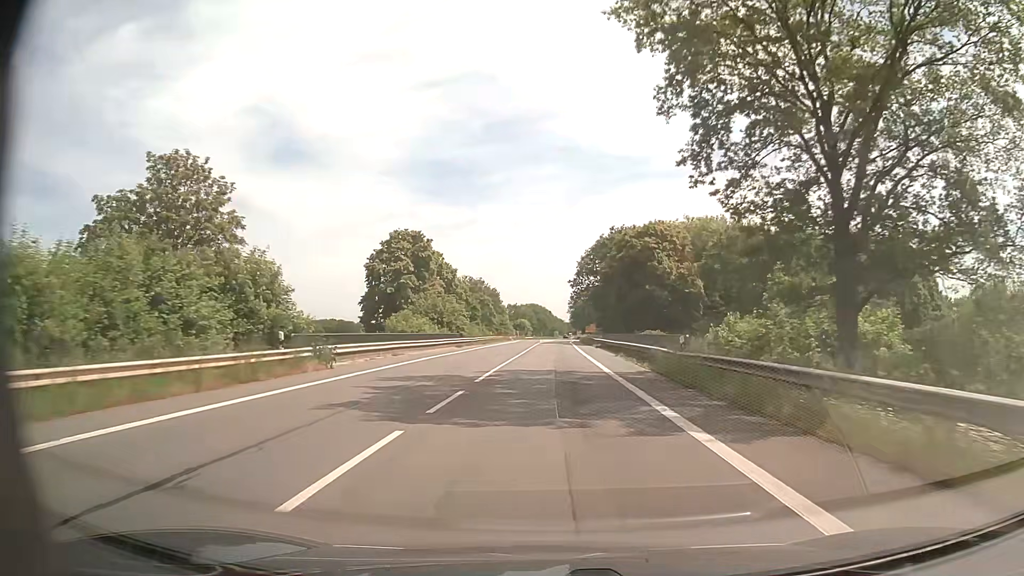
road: secondary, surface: asphalt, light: Day
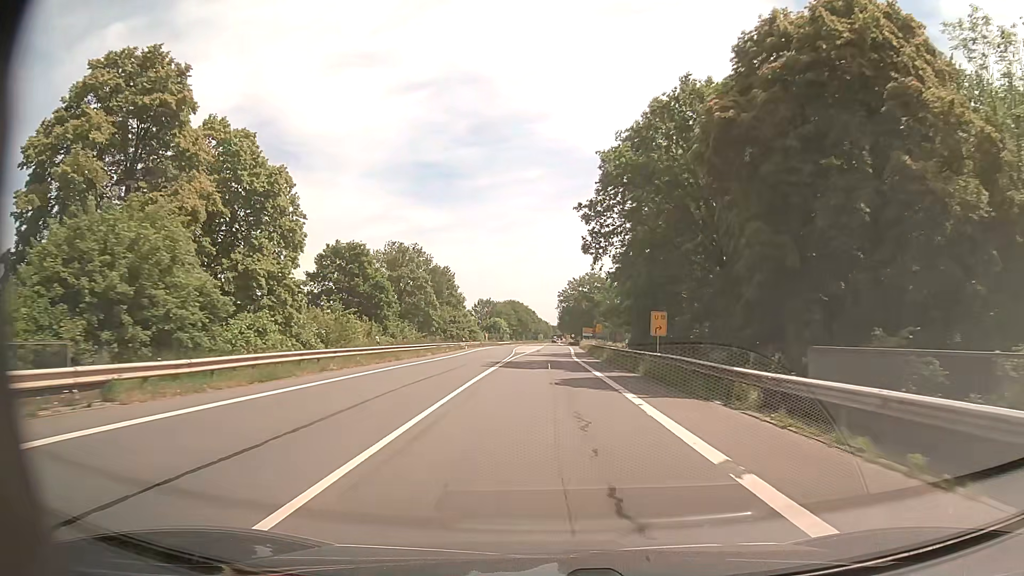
(+0.4, +54.2) m; +1°
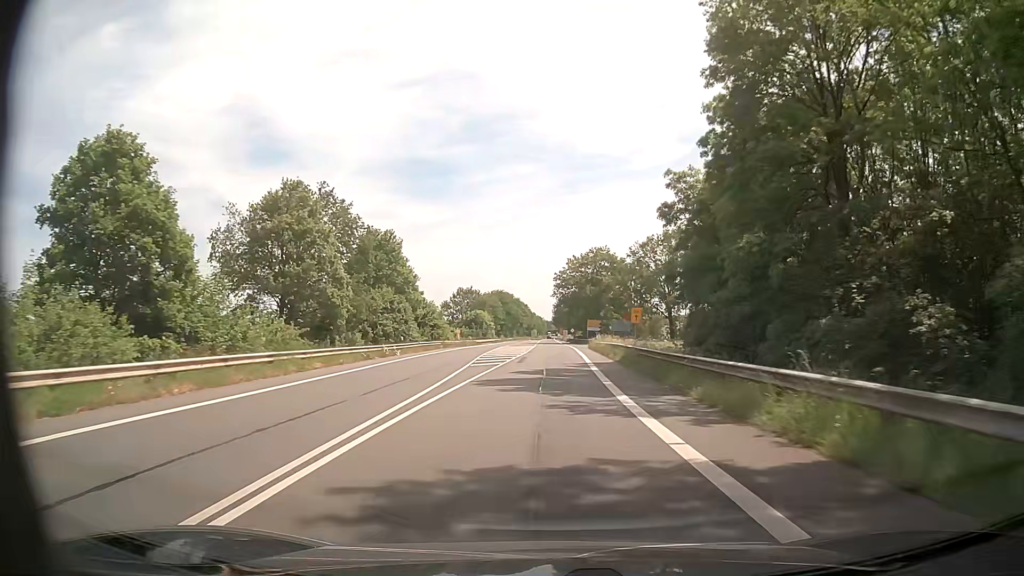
(+0.1, +32.6) m; +1°
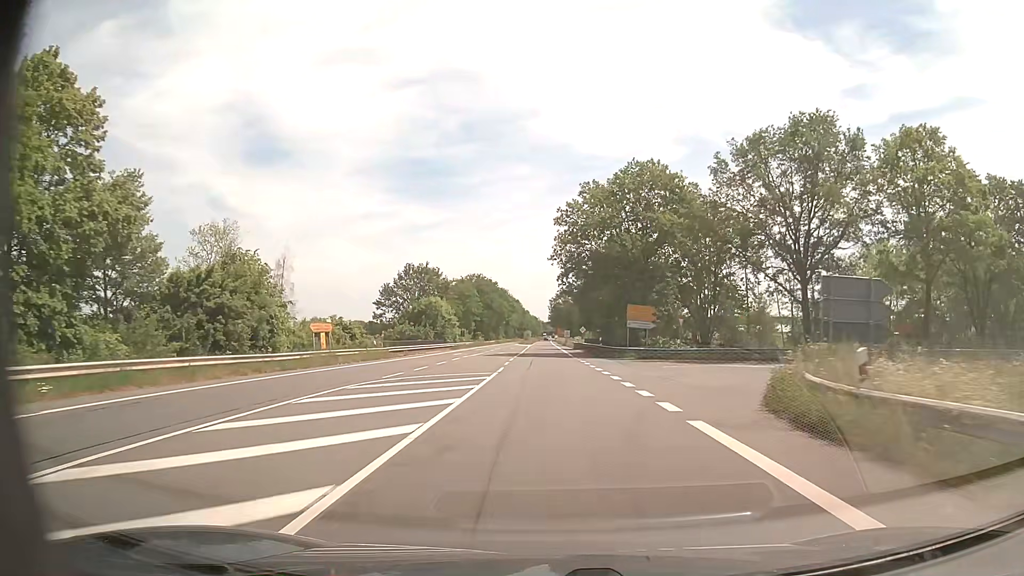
(+0.1, +54.8) m; 0°
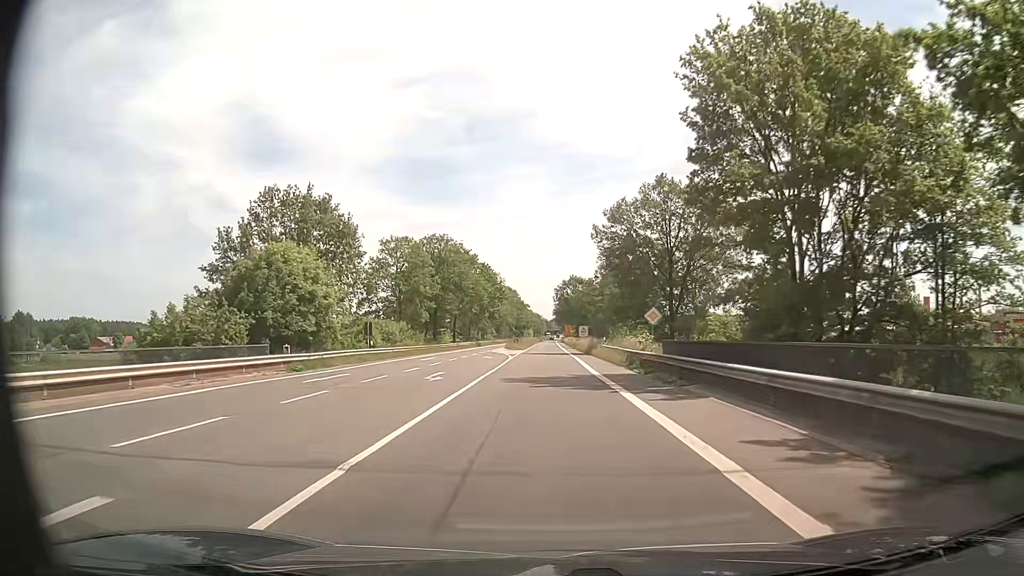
(-0.3, +54.9) m; -1°
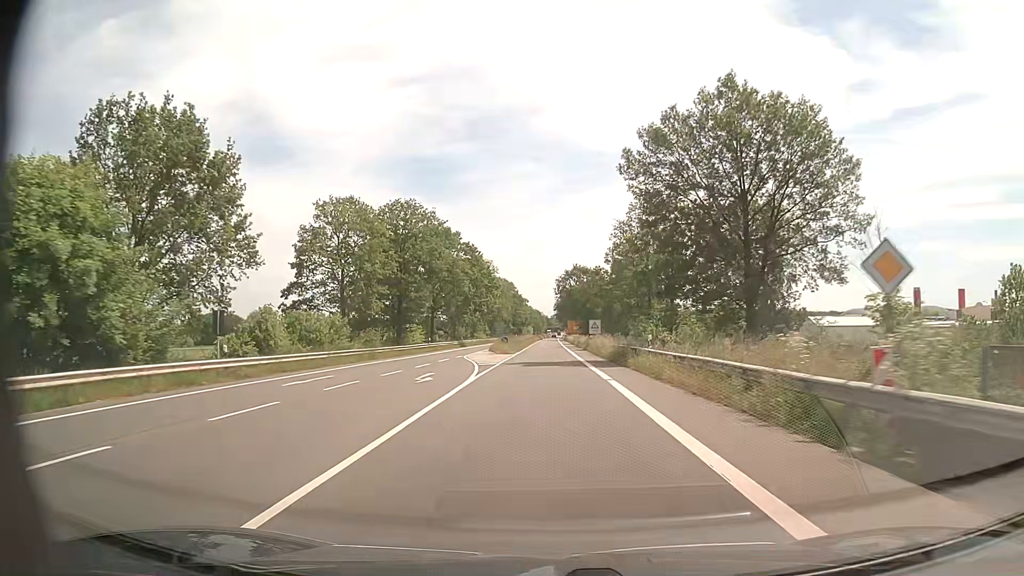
(+0.2, +21.9) m; +1°
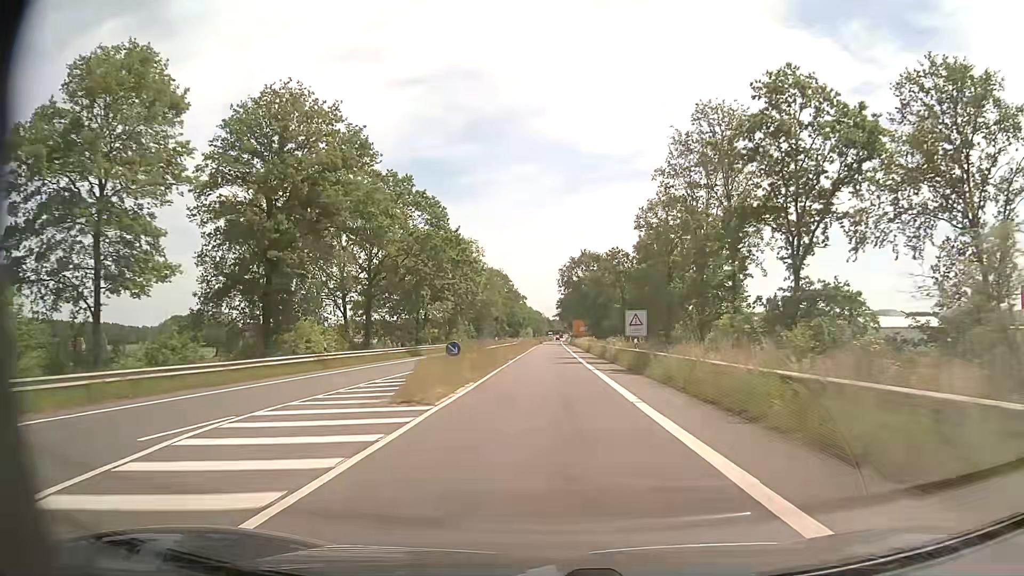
(-0.2, +32.9) m; 0°
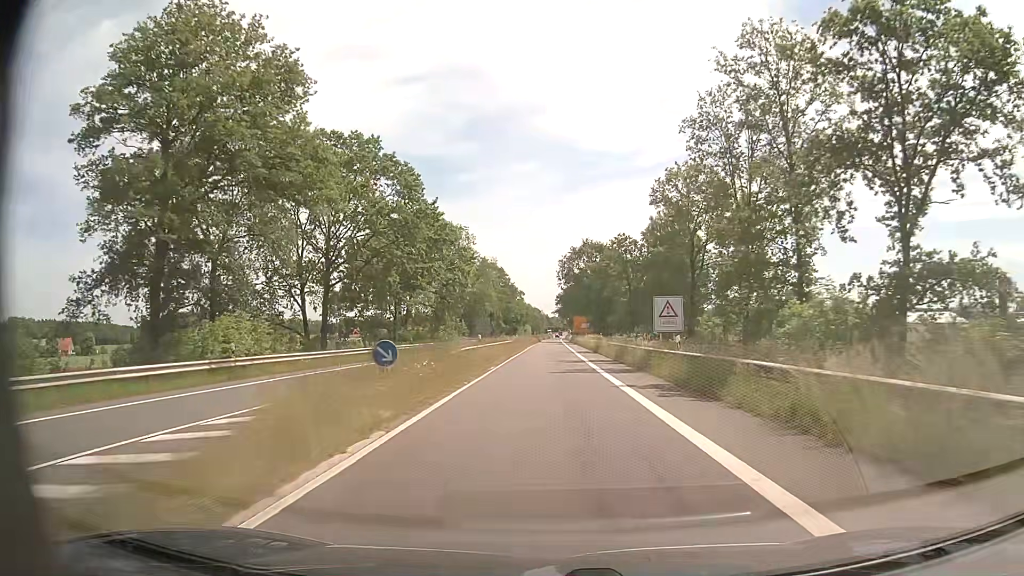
(0.0, +11.0) m; 0°
(0, +10) (0, +20) (0, +30) (0, +40) (0, +50) (0, +60) (0, +70) (0, +80) (0, +90) (0, +100) m
